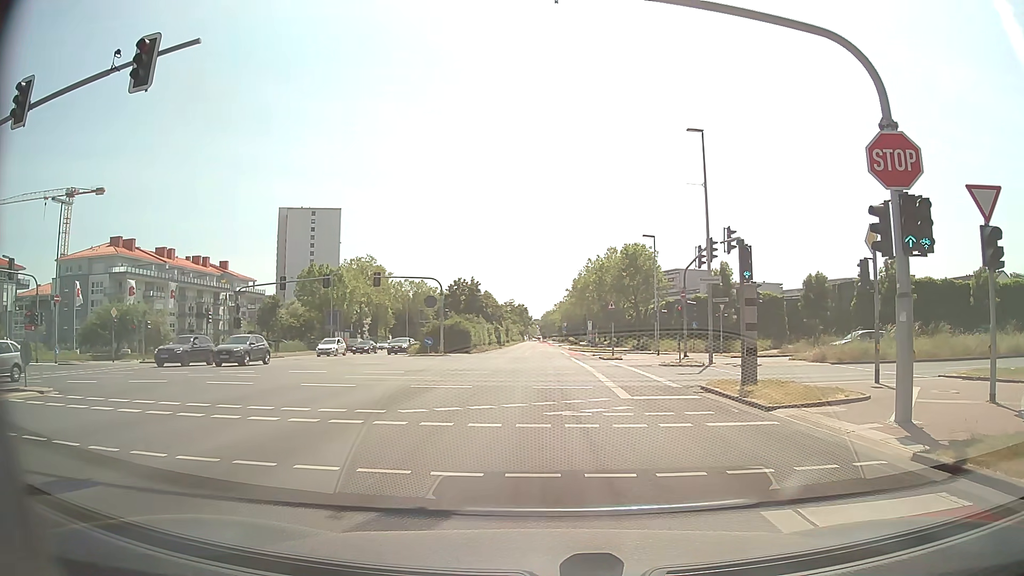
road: secondary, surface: asphalt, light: Day
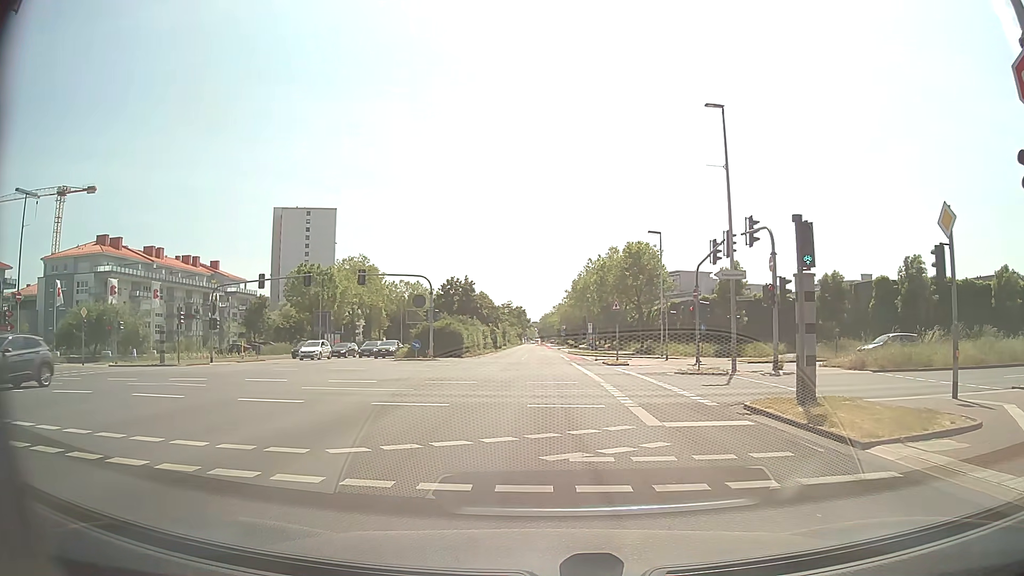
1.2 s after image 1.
(0.0, +4.2) m; 0°
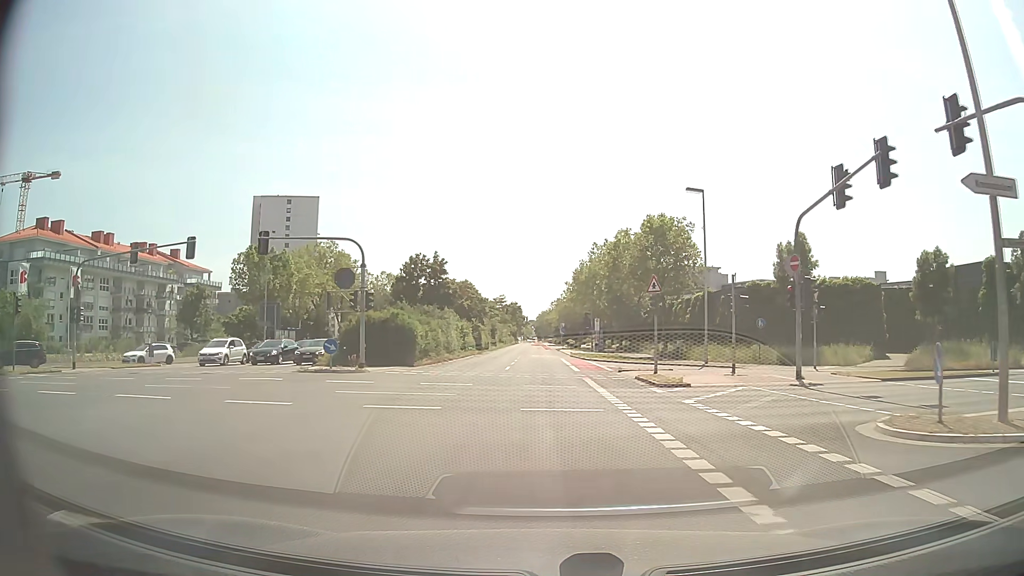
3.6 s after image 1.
(+0.1, +17.1) m; 0°
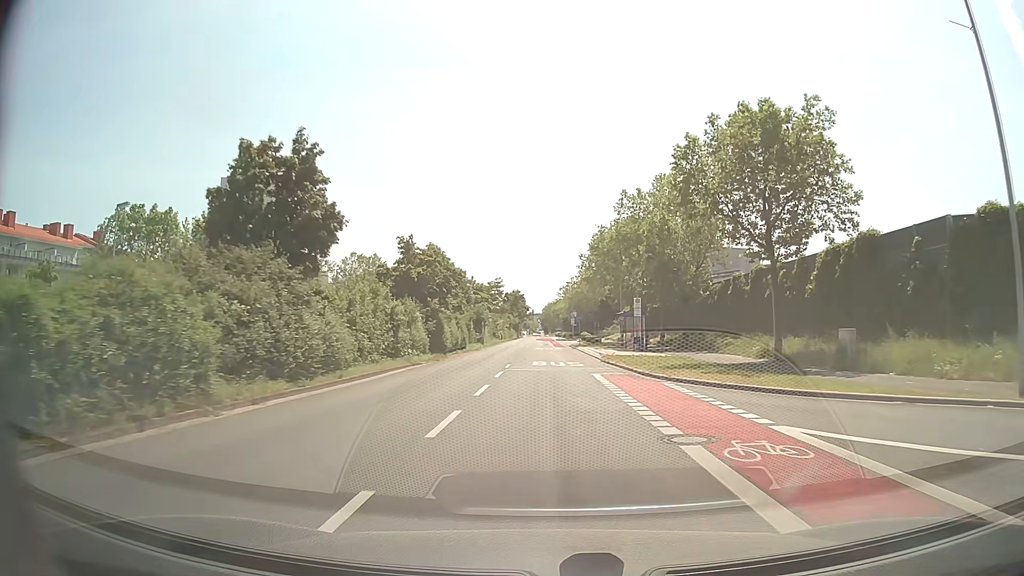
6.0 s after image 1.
(-0.1, +28.4) m; 0°
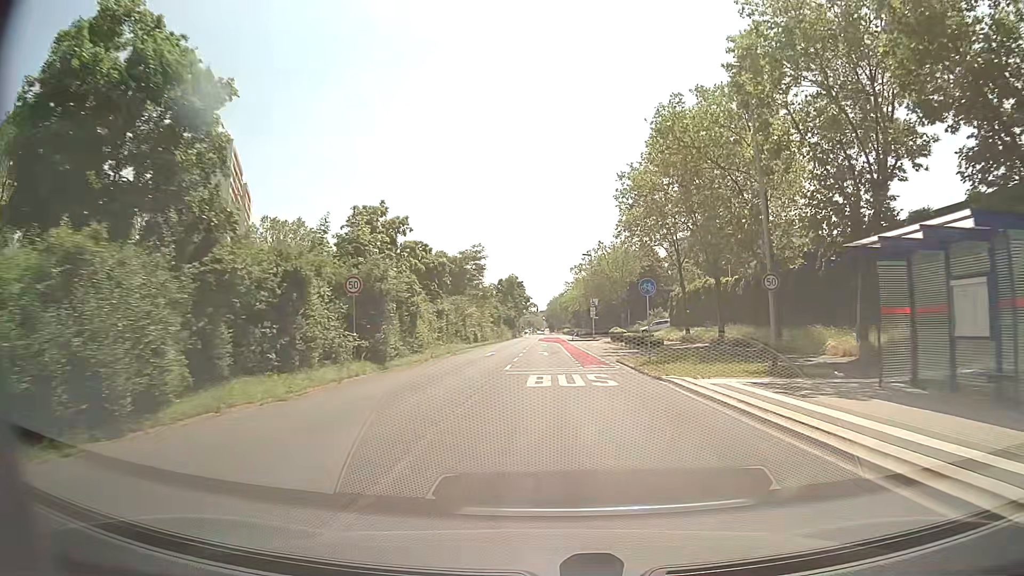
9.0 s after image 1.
(-0.1, +40.4) m; 0°
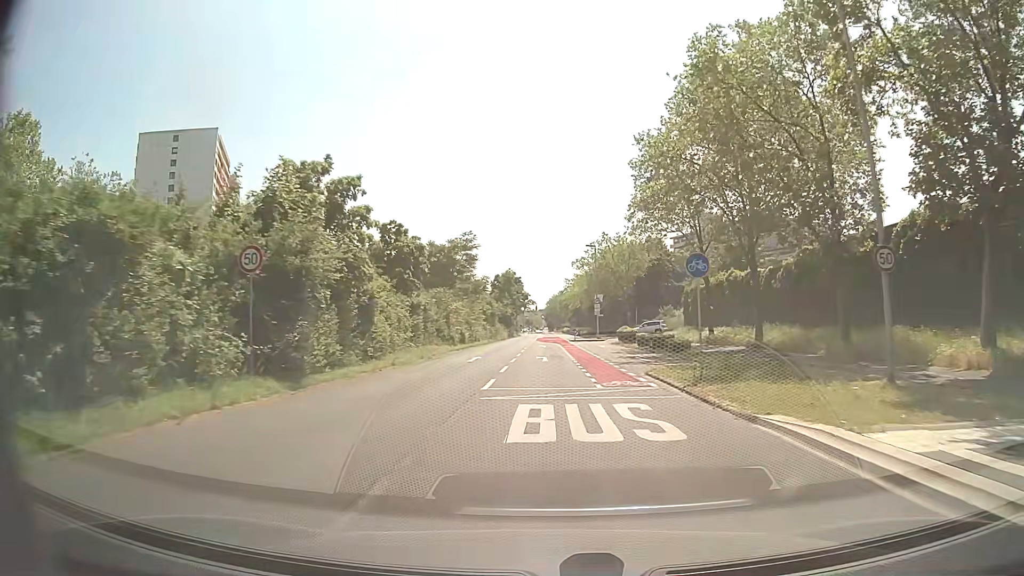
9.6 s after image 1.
(0.0, +7.9) m; 0°
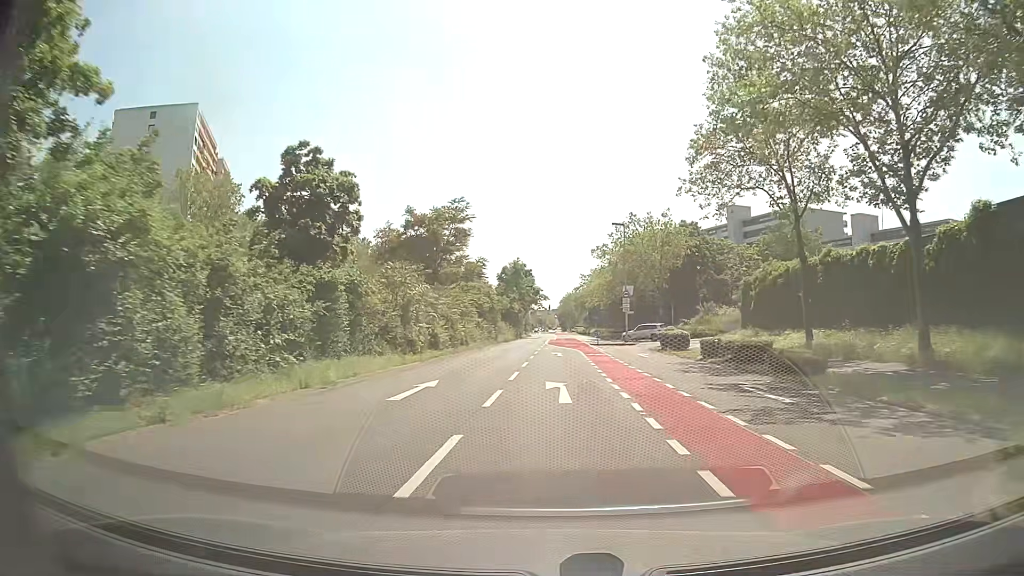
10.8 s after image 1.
(-0.1, +15.7) m; -1°
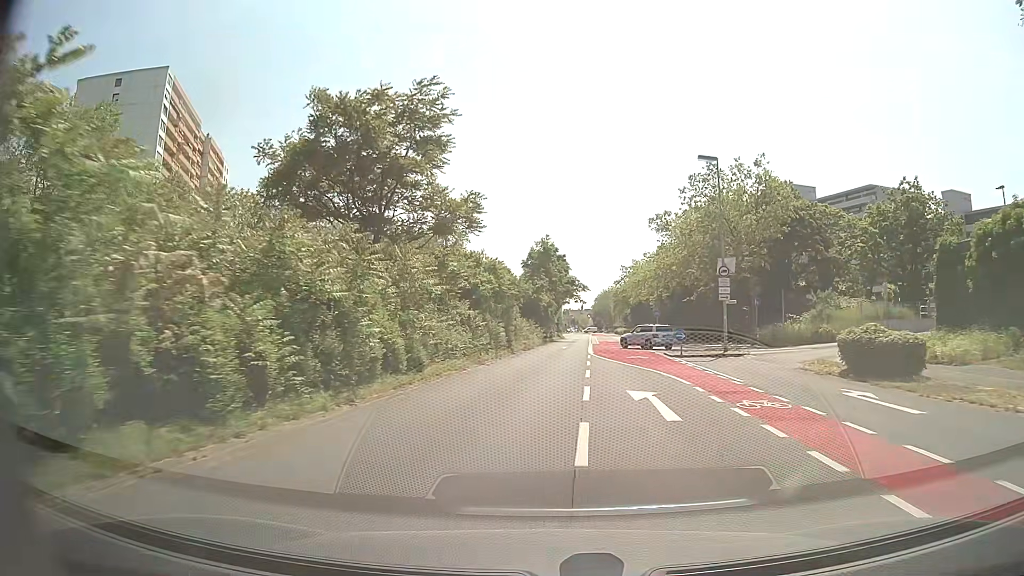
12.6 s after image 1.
(-0.4, +23.2) m; -2°
(0, +10) (0, +20) (0, +30) (+1, +40) (+1, +50) (+2, +60) (+3, +70) (+3, +80) (+4, +90) (+4, +100) m
